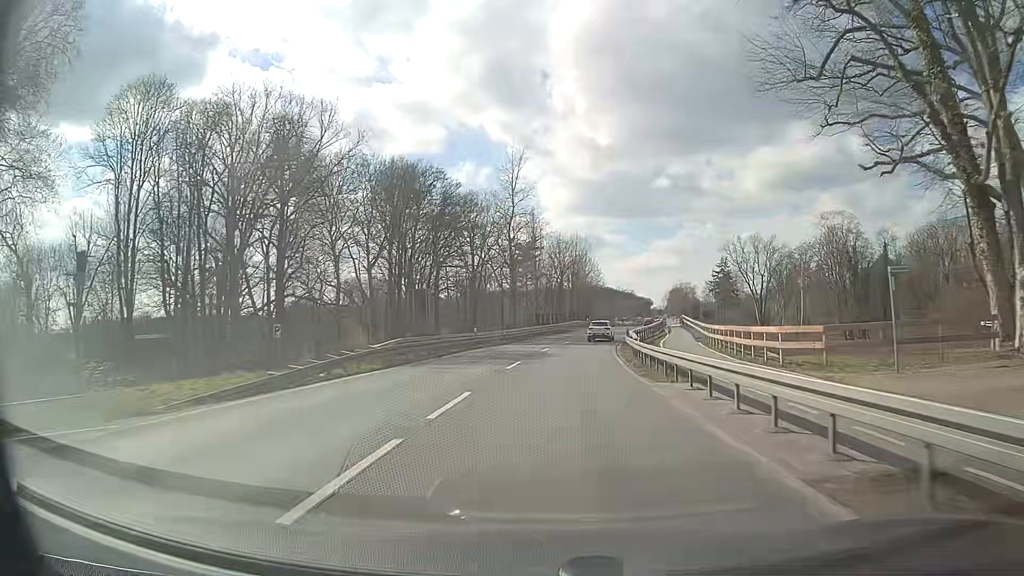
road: primary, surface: asphalt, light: Day
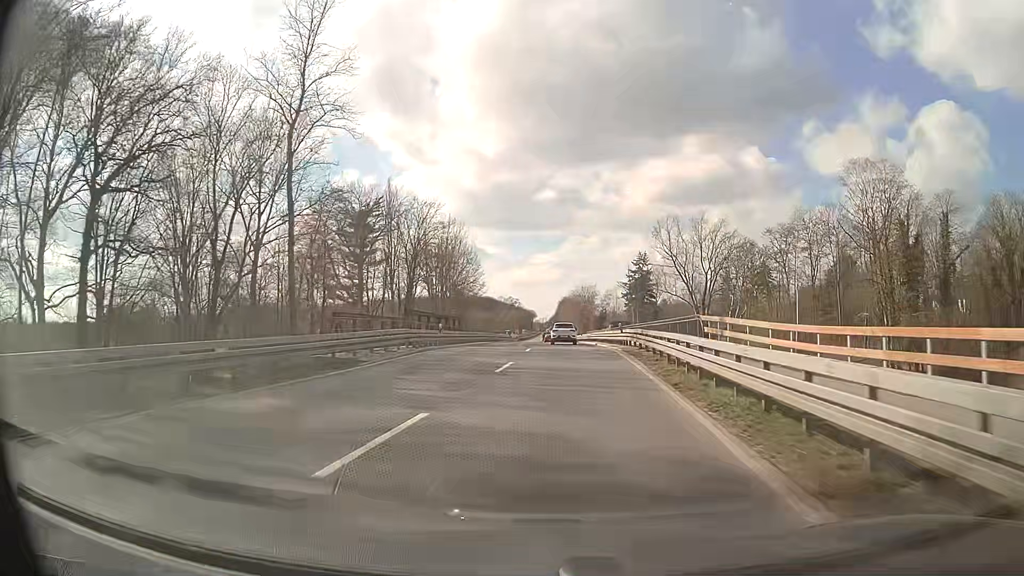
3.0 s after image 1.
(+4.7, +53.3) m; +10°
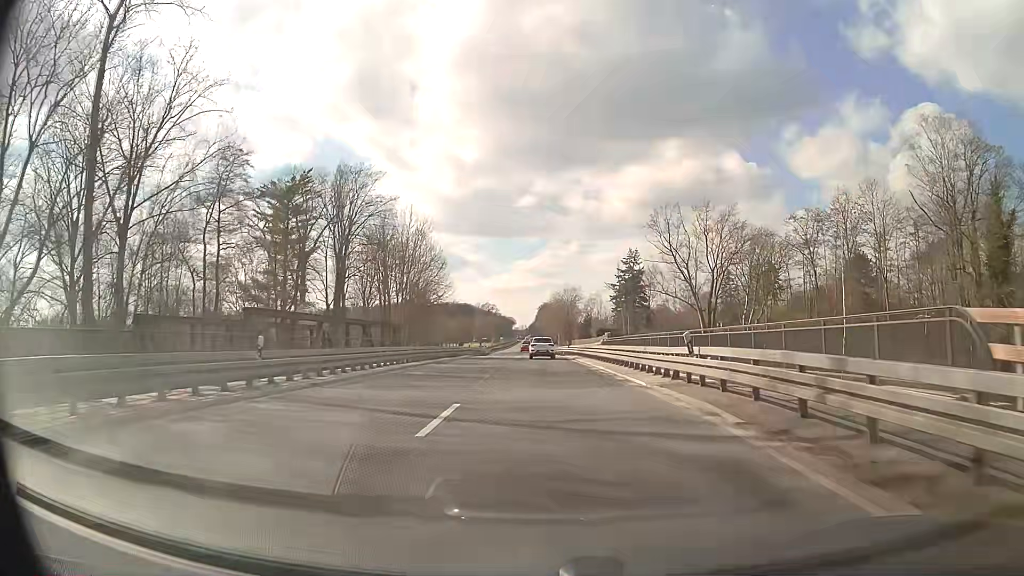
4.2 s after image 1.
(+0.6, +21.2) m; +2°
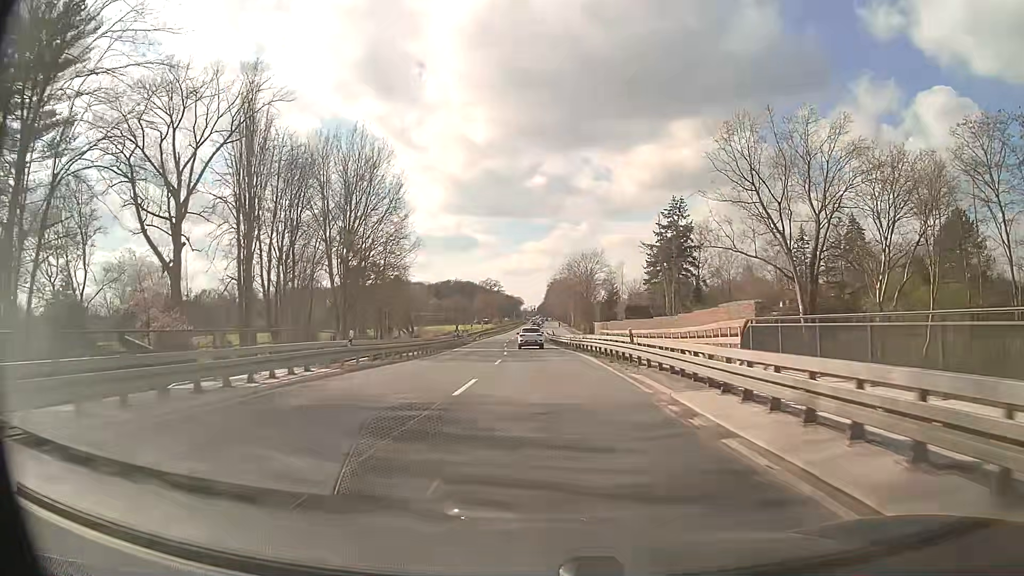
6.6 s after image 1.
(-0.3, +42.6) m; -1°
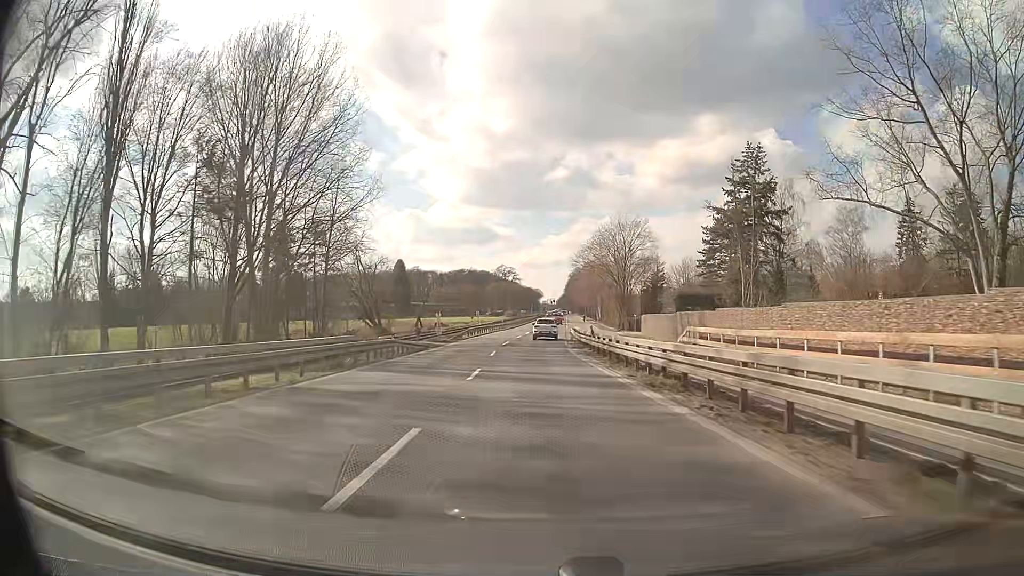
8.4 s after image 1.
(-0.5, +32.4) m; -2°
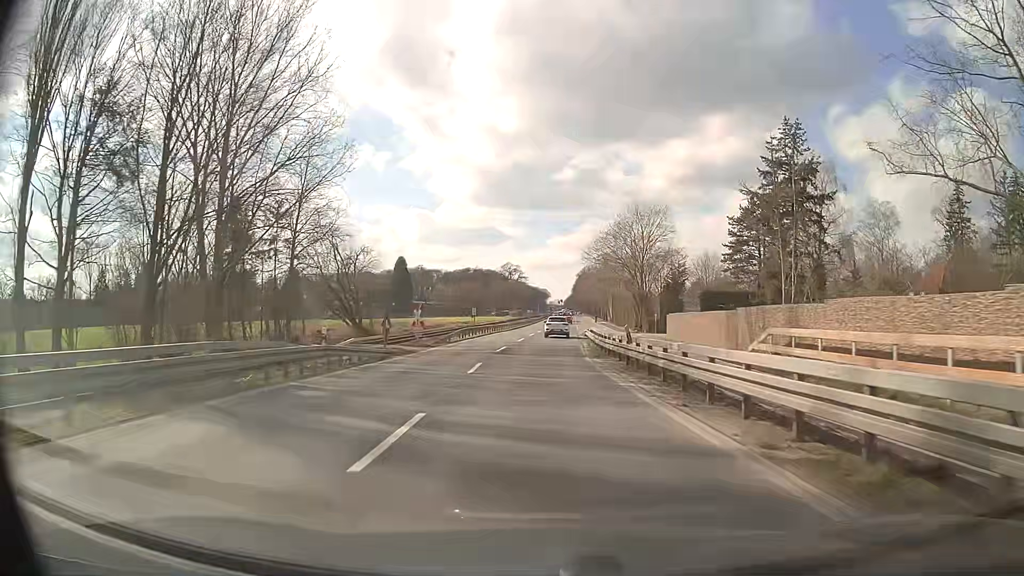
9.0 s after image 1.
(-0.1, +10.9) m; -1°
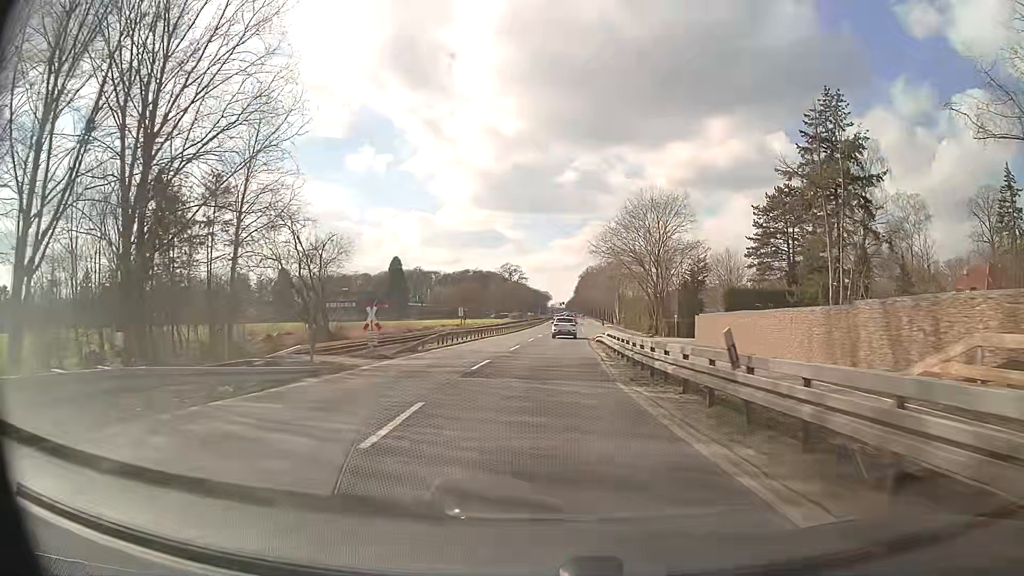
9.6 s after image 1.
(0.0, +10.9) m; 0°
(0, +10) (0, +20) (0, +30) (+1, +40) (+1, +50) (+2, +60) (+2, +70) (+3, +80) (+3, +90) (+4, +100) m
